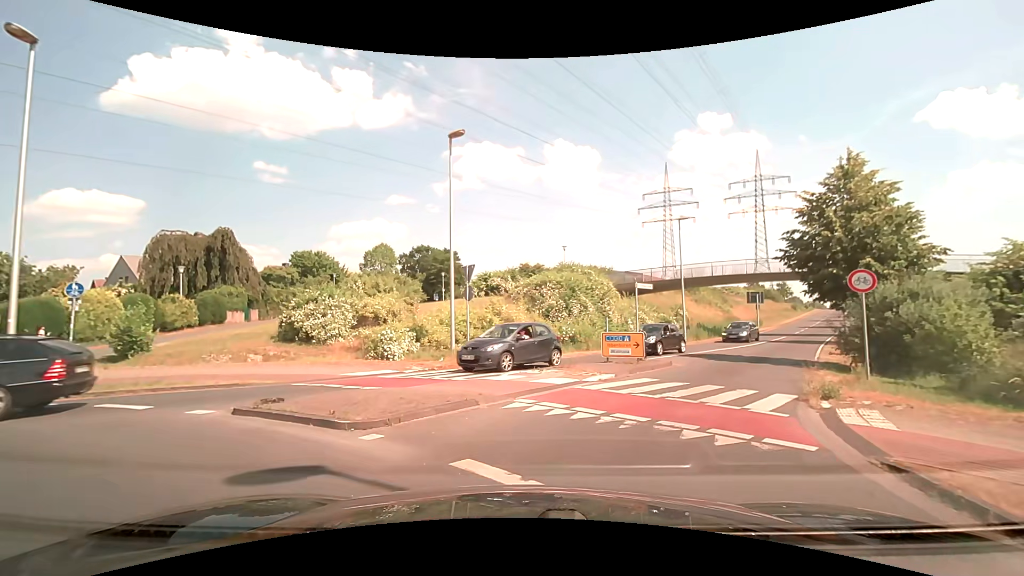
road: secondary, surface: asphalt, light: Day
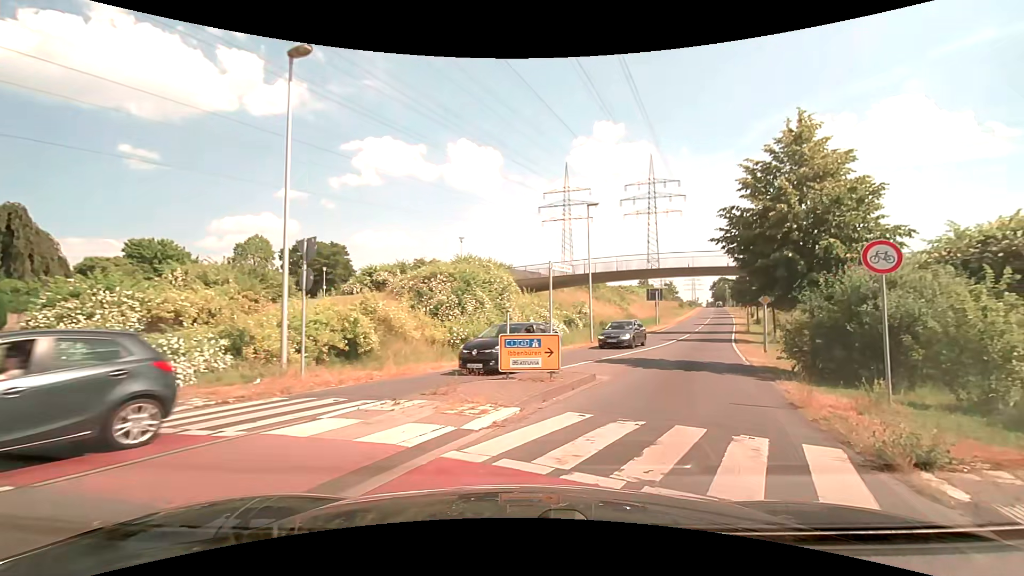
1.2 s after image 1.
(+0.5, +5.7) m; +11°
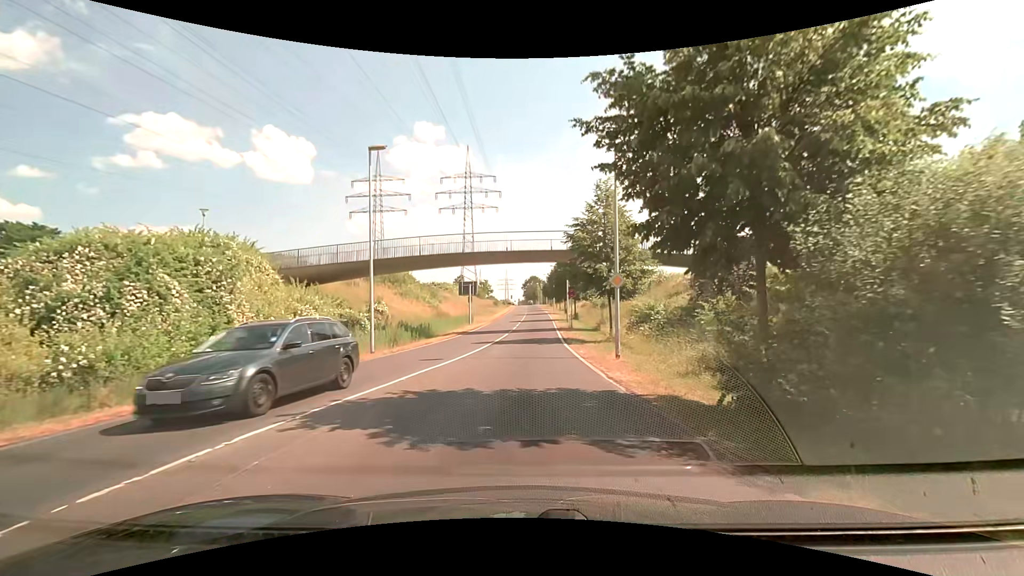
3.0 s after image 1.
(+2.5, +10.4) m; +22°
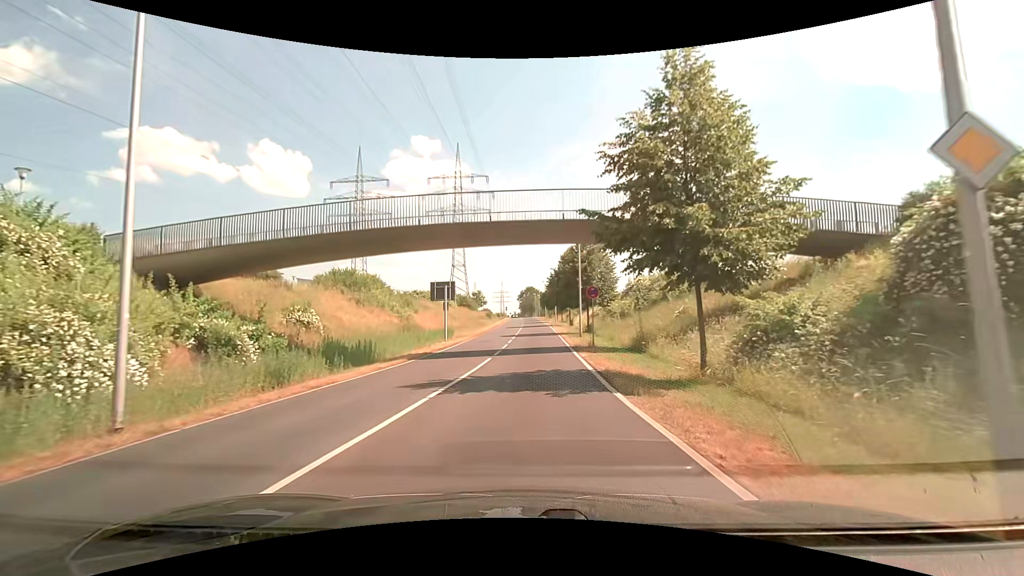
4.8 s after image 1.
(0.0, +13.5) m; 0°
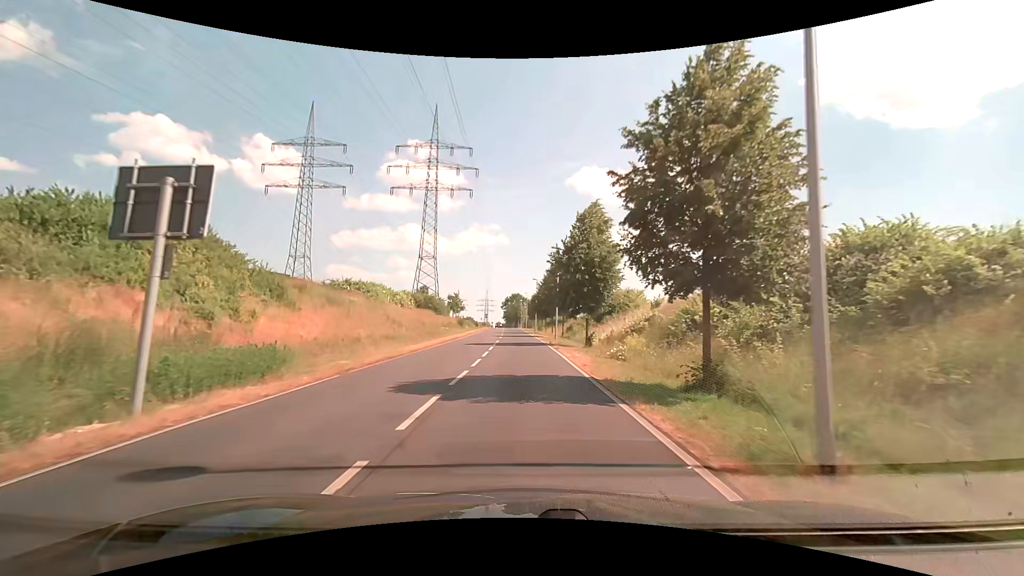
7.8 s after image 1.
(+0.7, +28.3) m; +2°
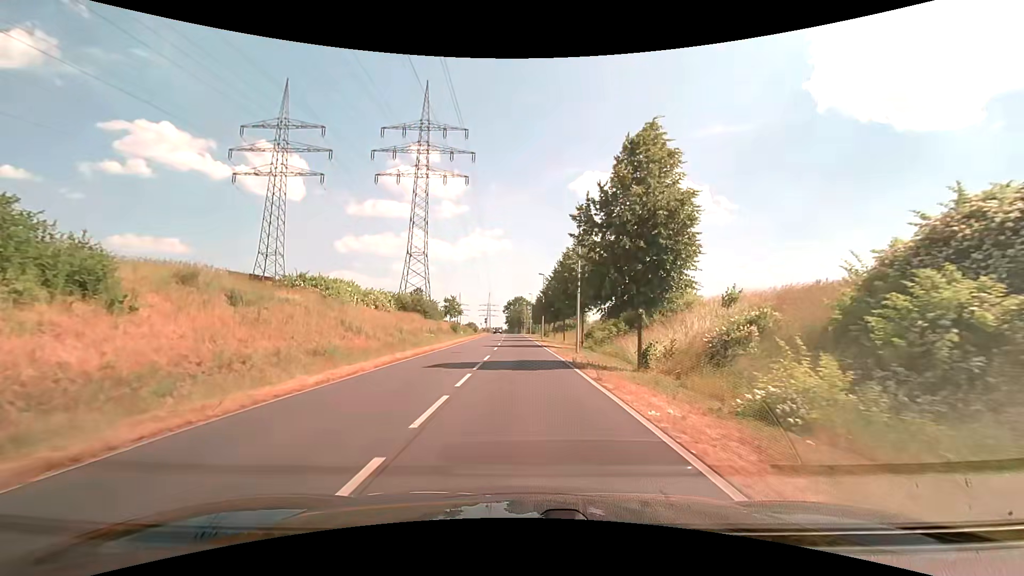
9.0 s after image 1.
(0.0, +13.5) m; 0°
(0, +10) (0, +20) (0, +30) (0, +40) (-1, +50) (-1, +60) (-1, +70) (-1, +80) (-2, +90) (-2, +100) m
